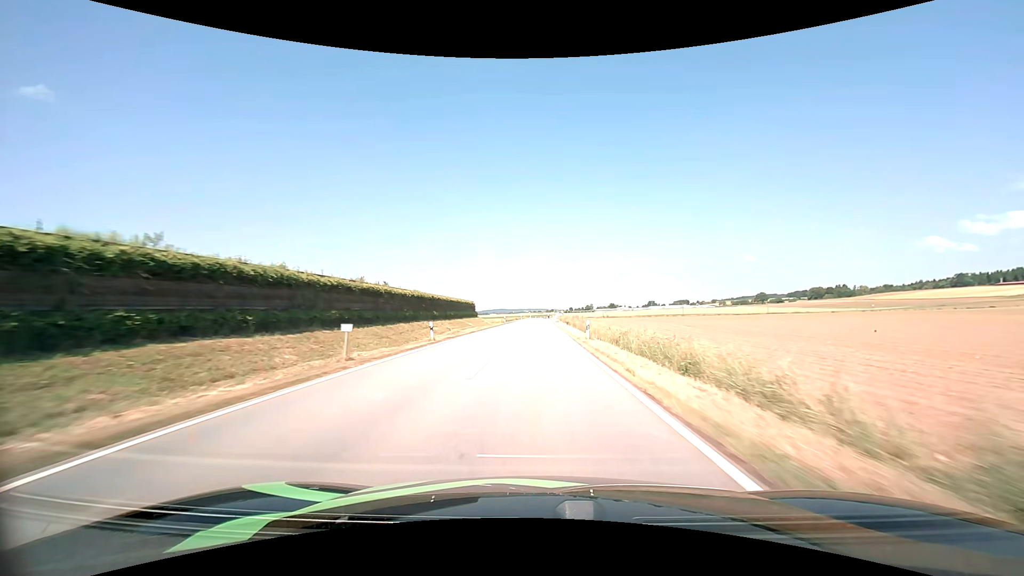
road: tertiary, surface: asphalt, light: Day
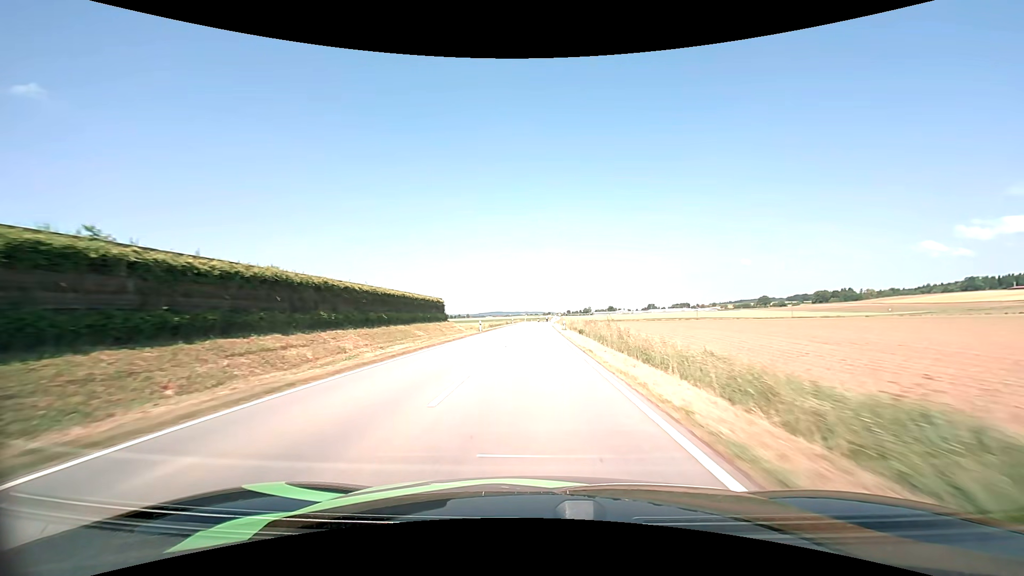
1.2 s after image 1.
(0.0, +27.7) m; 0°
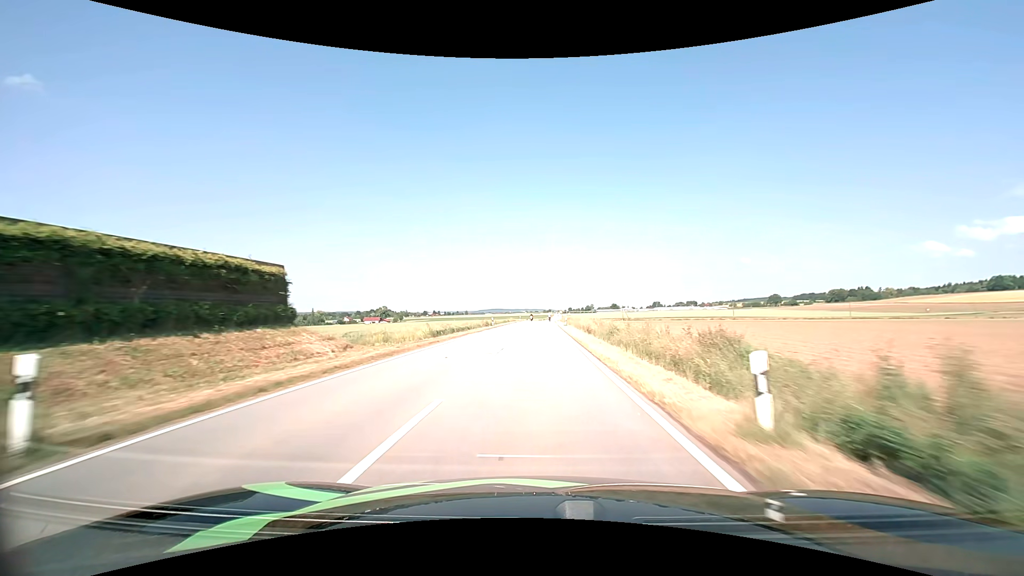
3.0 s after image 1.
(0.0, +41.1) m; 0°
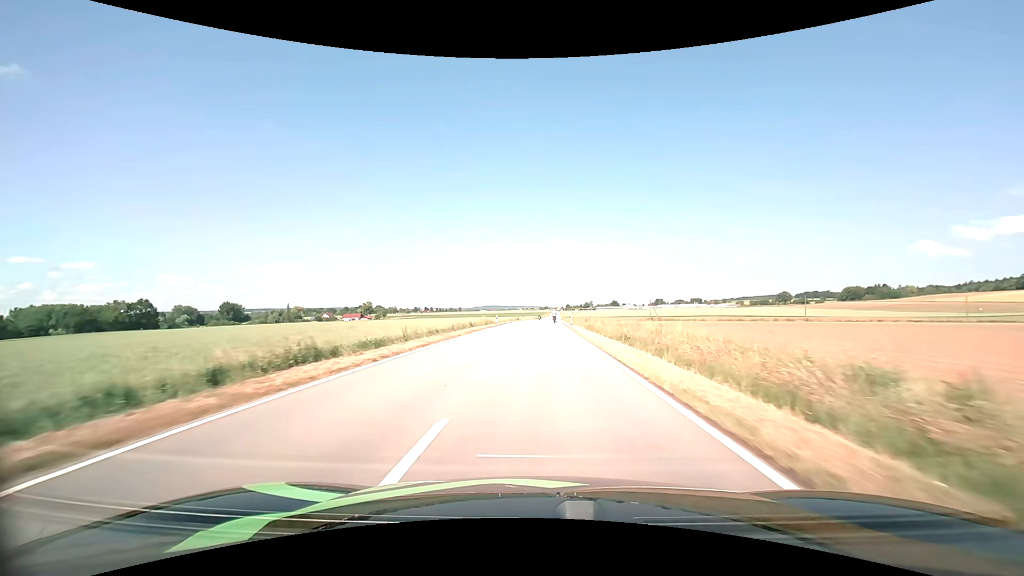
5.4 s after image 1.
(+0.2, +50.9) m; 0°
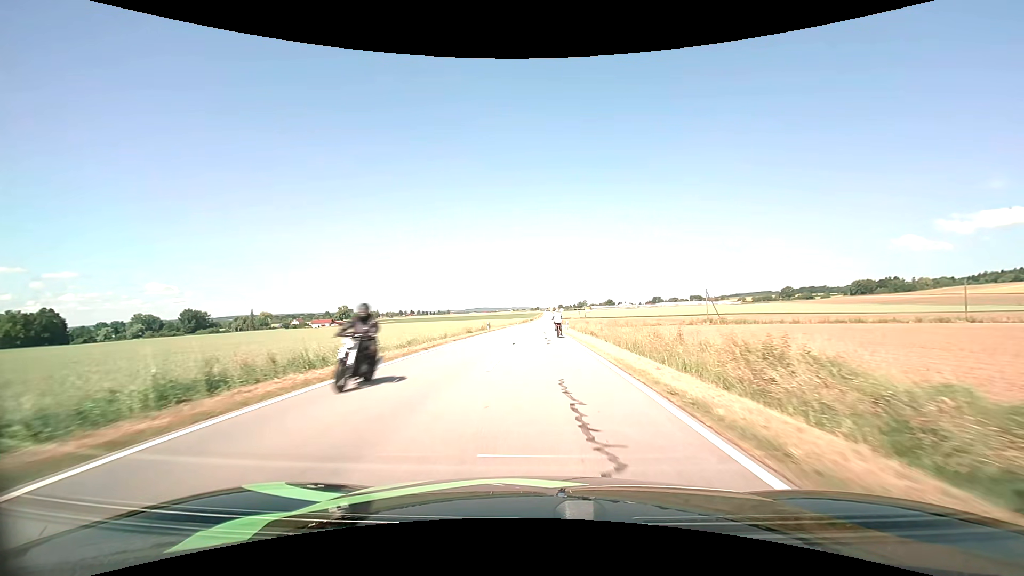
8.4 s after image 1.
(+0.8, +51.8) m; +1°
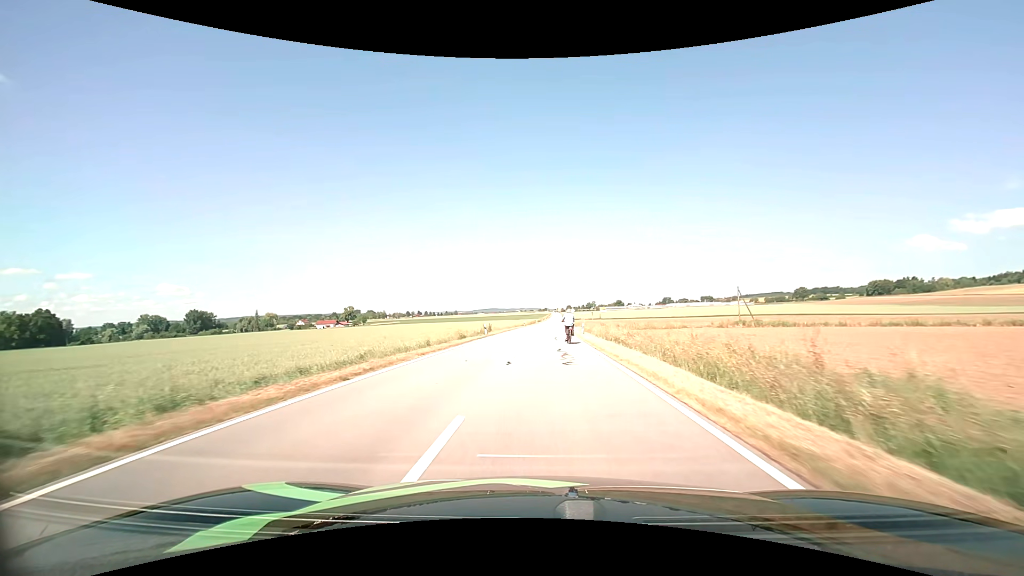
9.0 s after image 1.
(-0.1, +9.5) m; -1°
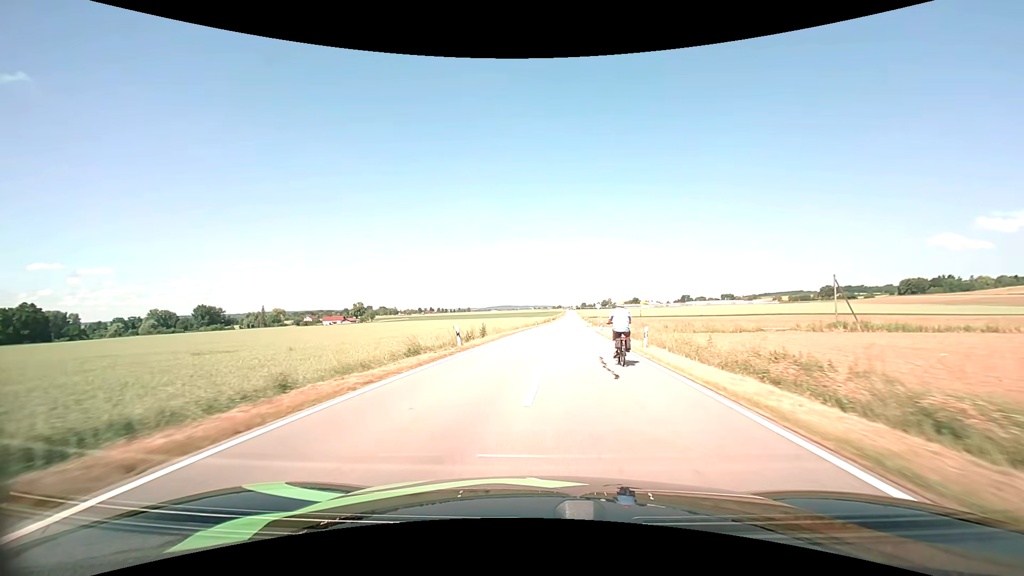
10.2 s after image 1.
(-0.3, +19.8) m; -2°
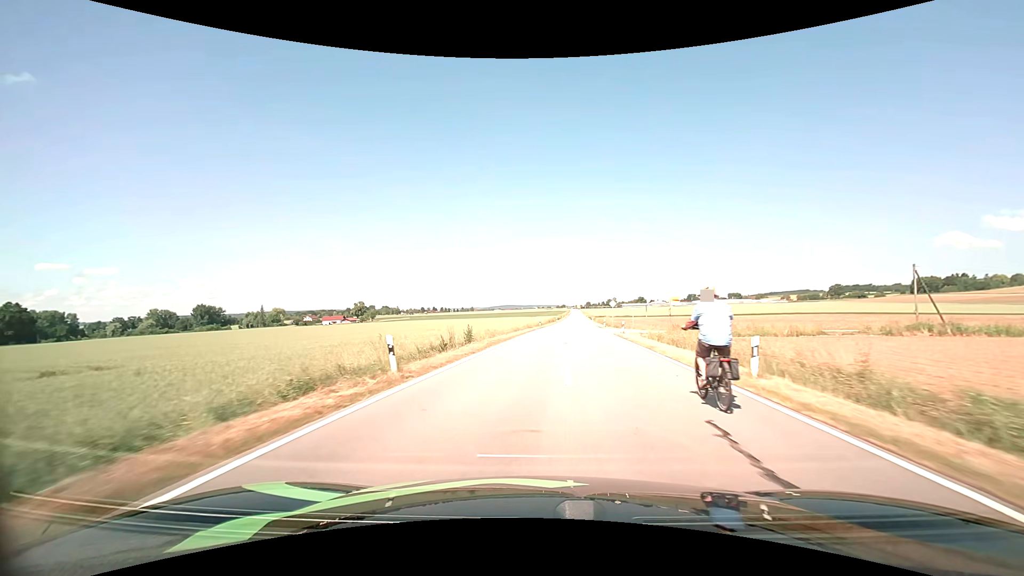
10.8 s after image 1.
(0.0, +10.3) m; 0°
(0, +10) (0, +20) (0, +30) (+1, +40) (+2, +50) (+3, +60) (+4, +70) (+5, +80) (+6, +90) (+7, +100) m
